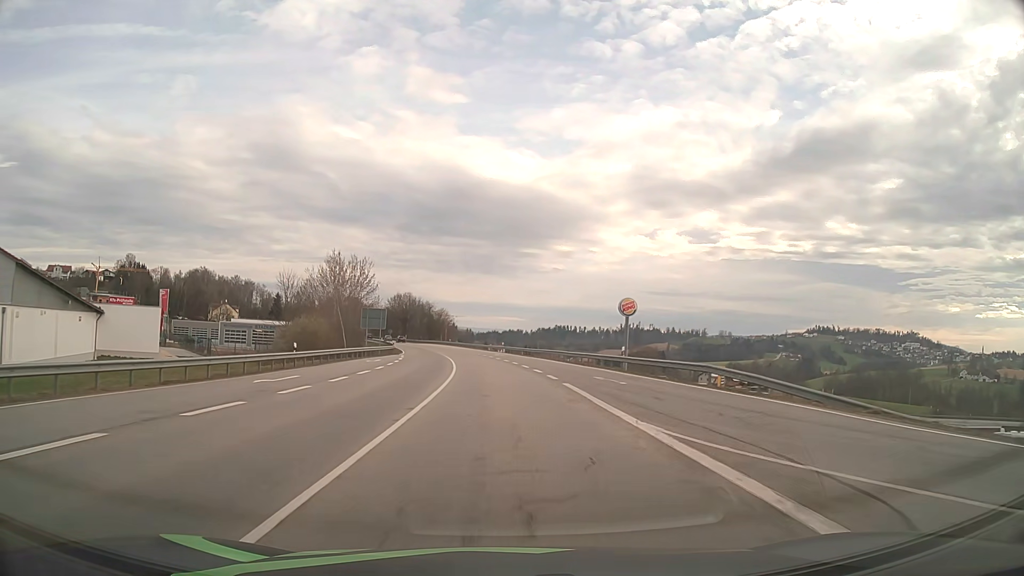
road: primary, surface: asphalt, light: Day
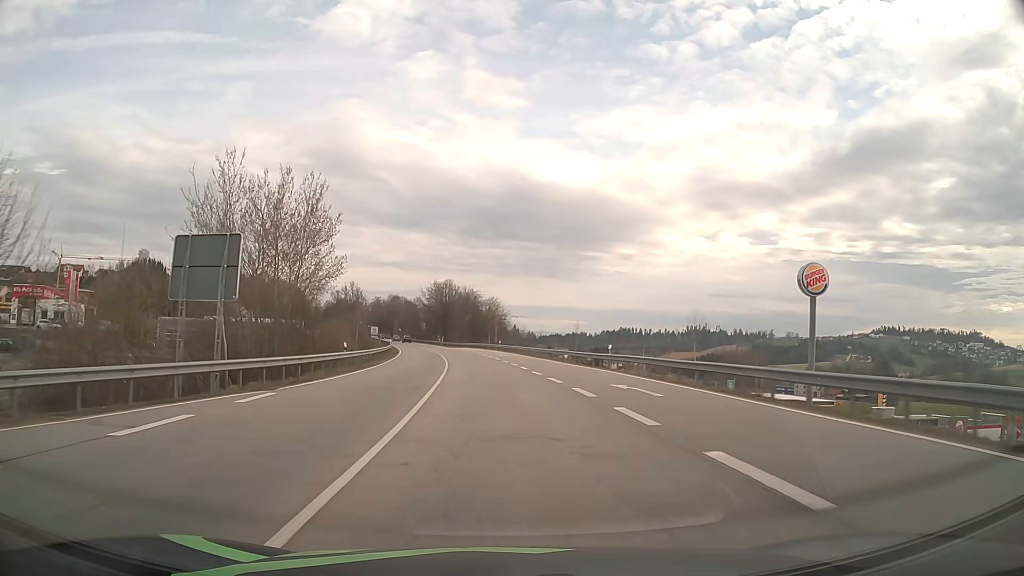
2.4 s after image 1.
(-2.6, +51.5) m; -5°
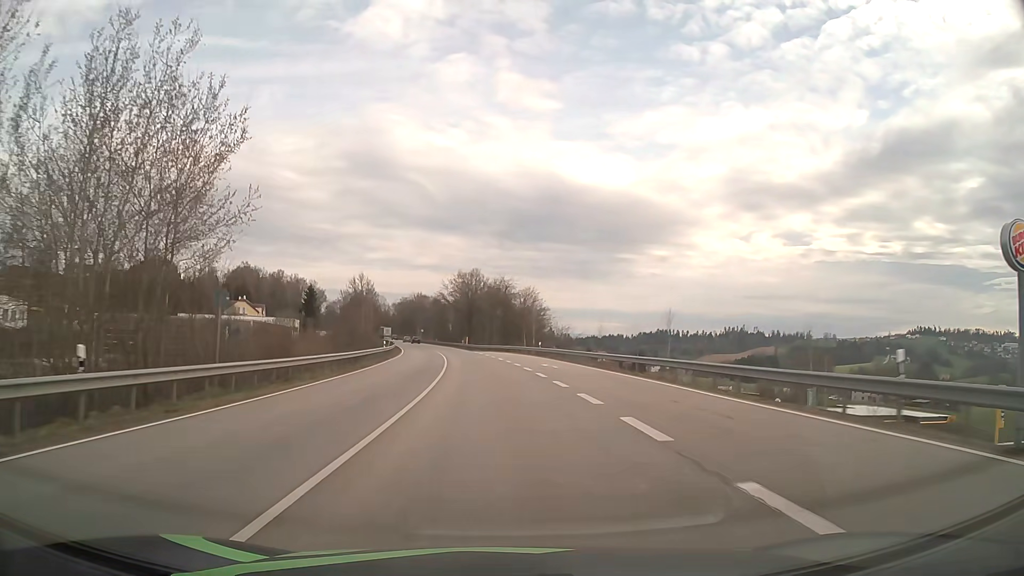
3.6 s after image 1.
(-0.6, +25.8) m; -3°
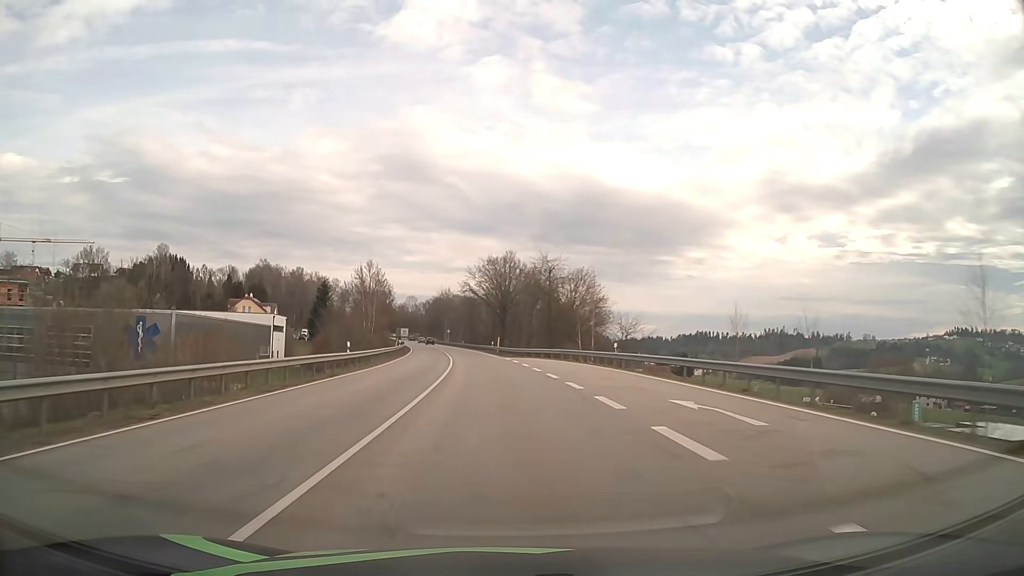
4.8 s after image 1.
(-0.7, +25.8) m; -3°
(0, +10) (0, +20) (-1, +30) (-2, +40) (-2, +50) (-3, +60) (-4, +70) (-5, +80) (-7, +90) (-8, +100) m
